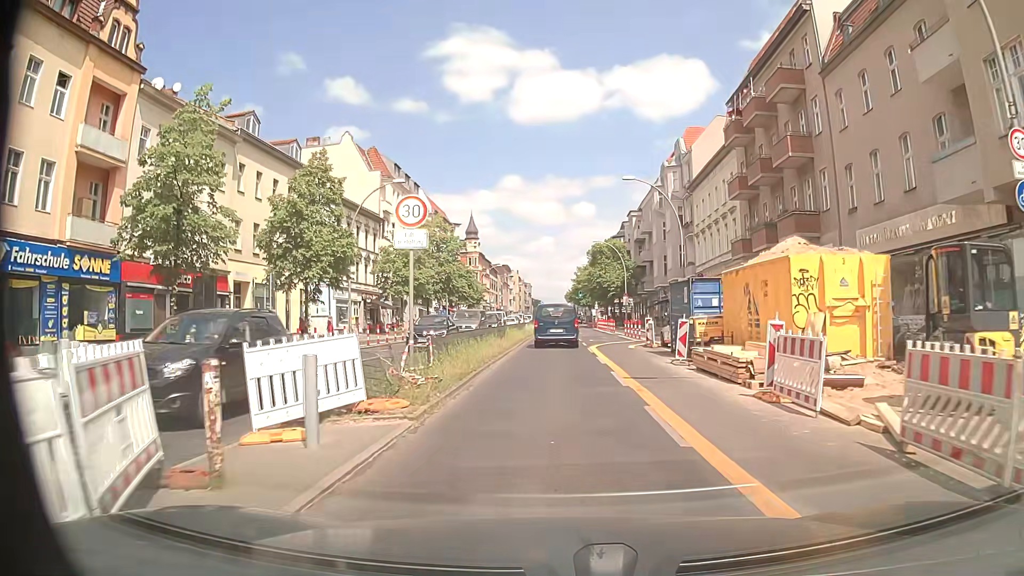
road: primary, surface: asphalt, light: Day
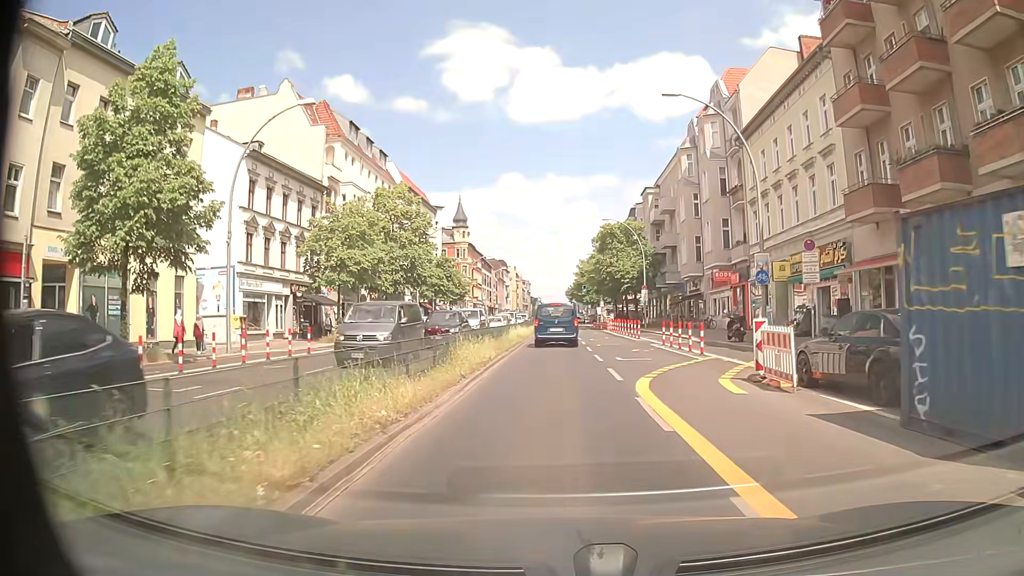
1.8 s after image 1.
(+0.1, +17.3) m; +1°
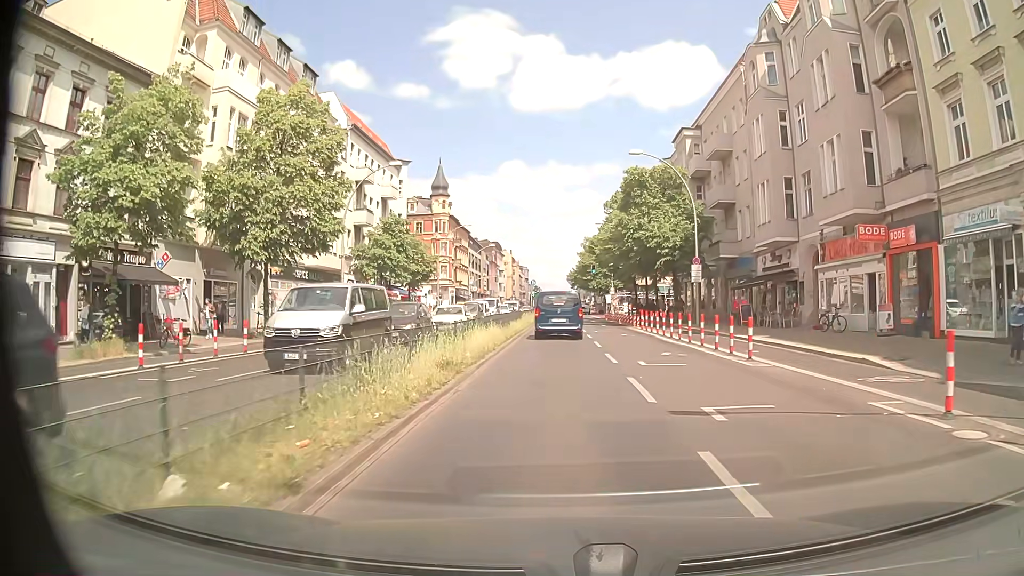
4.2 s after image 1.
(-0.1, +22.9) m; 0°
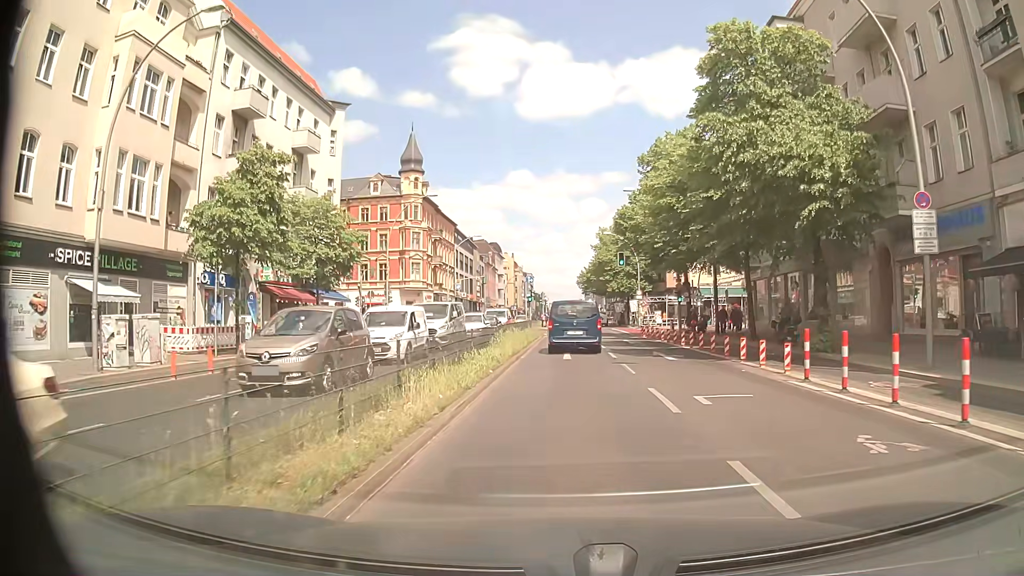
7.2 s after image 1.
(-0.2, +24.8) m; -1°
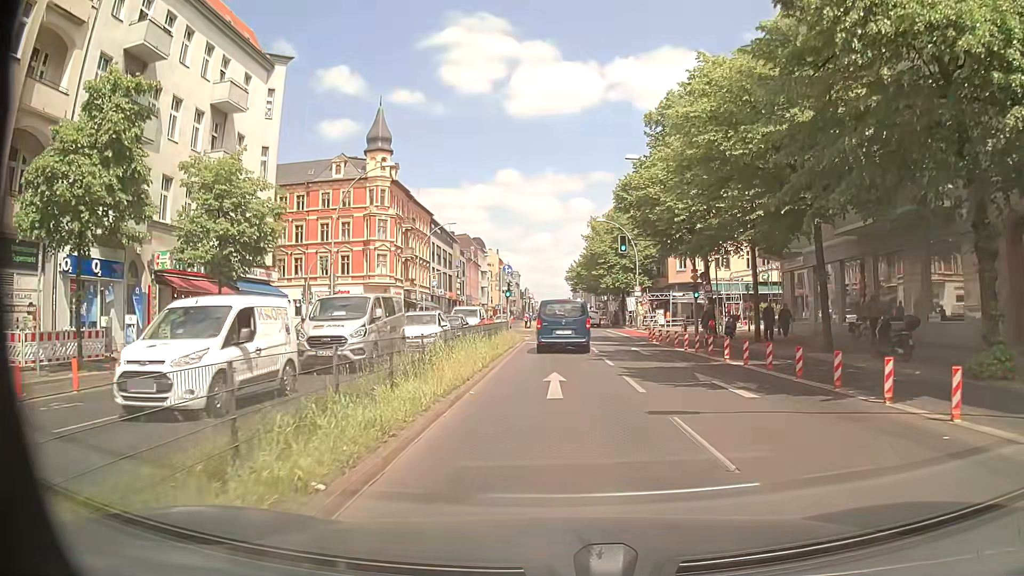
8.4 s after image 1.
(+0.1, +9.8) m; +1°
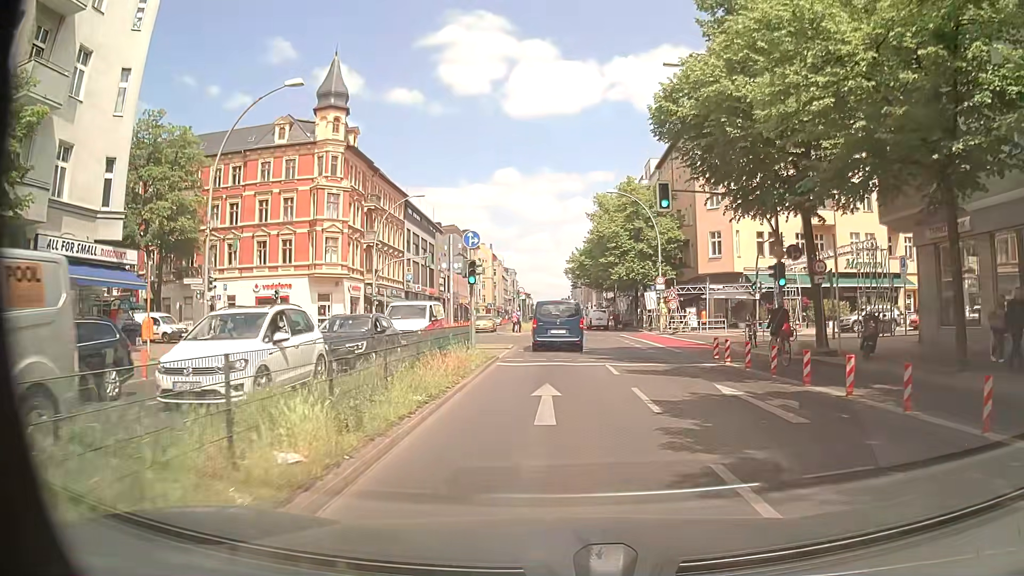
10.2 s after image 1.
(0.0, +15.2) m; 0°
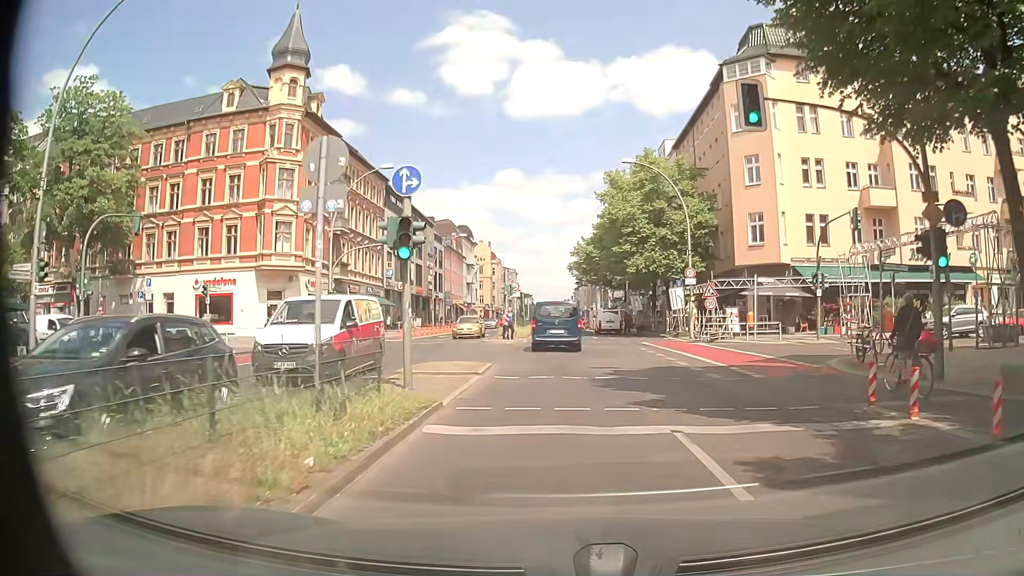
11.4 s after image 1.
(0.0, +10.3) m; 0°
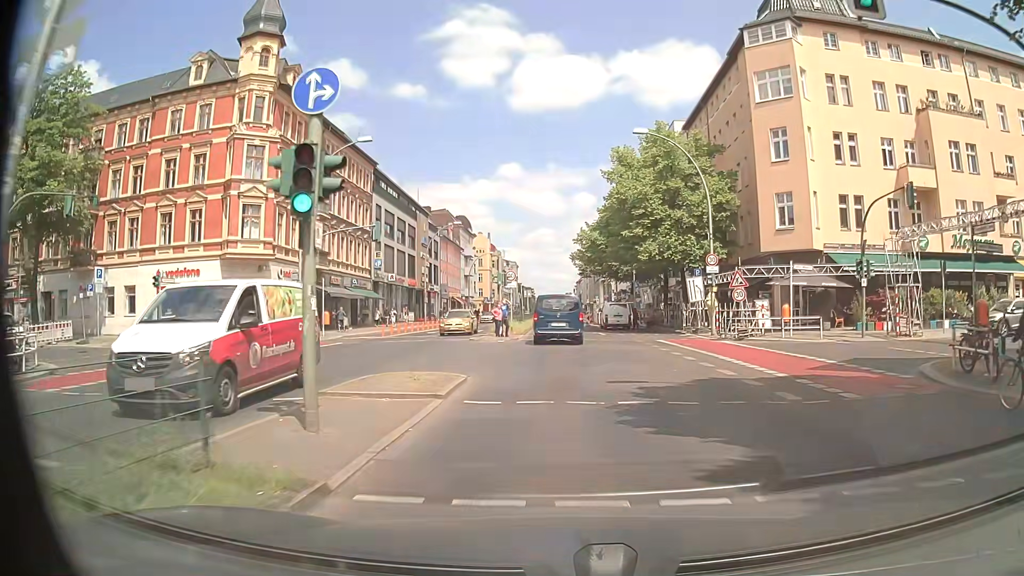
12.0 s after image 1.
(0.0, +5.1) m; 0°
(0, +10) (0, +20) (0, +30) (0, +40) (-1, +50) (-1, +60) (-1, +70) (-1, +80) (-1, +90) (-1, +100) m
